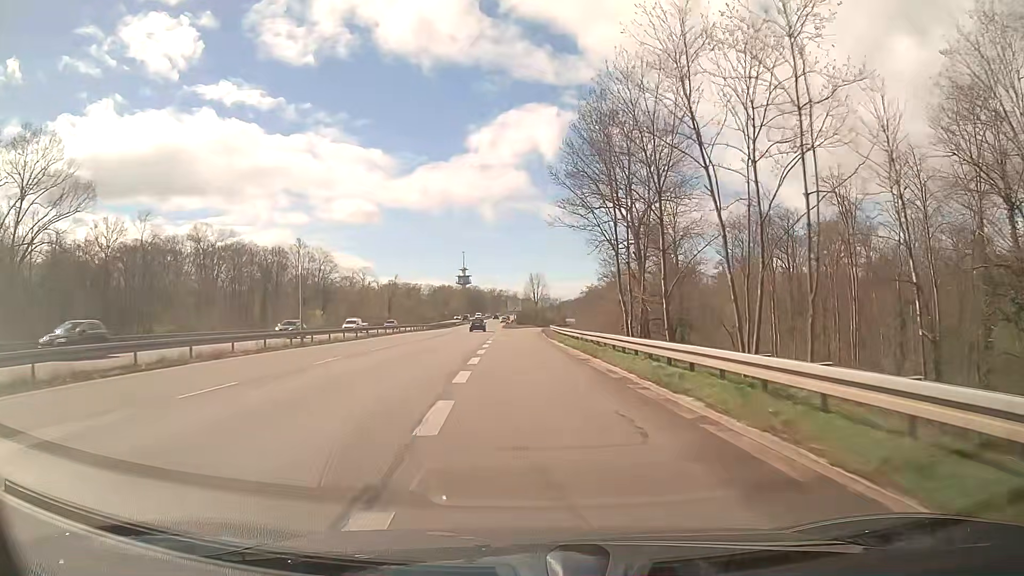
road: trunk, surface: asphalt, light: Day
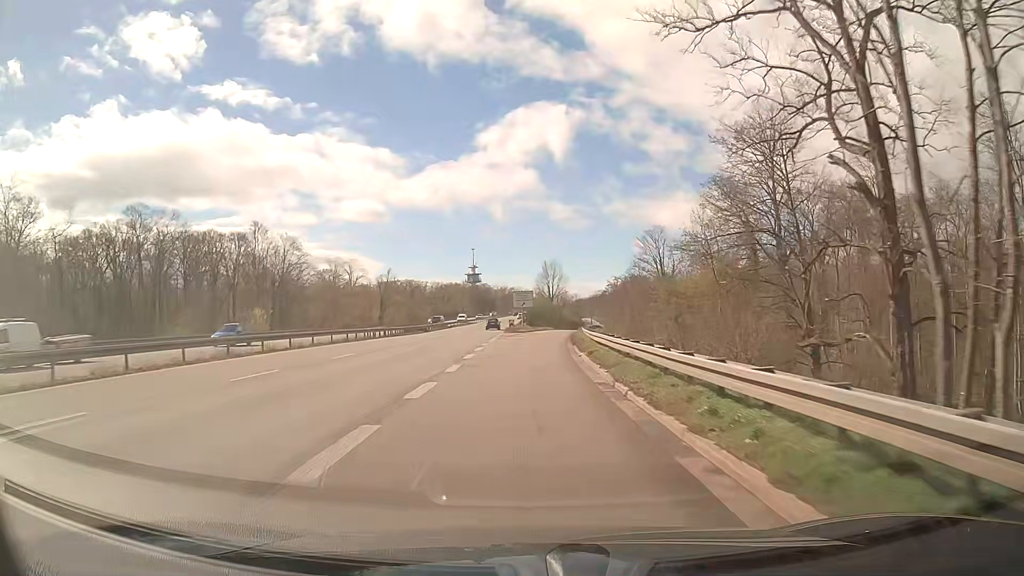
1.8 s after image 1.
(-0.2, +31.9) m; -1°
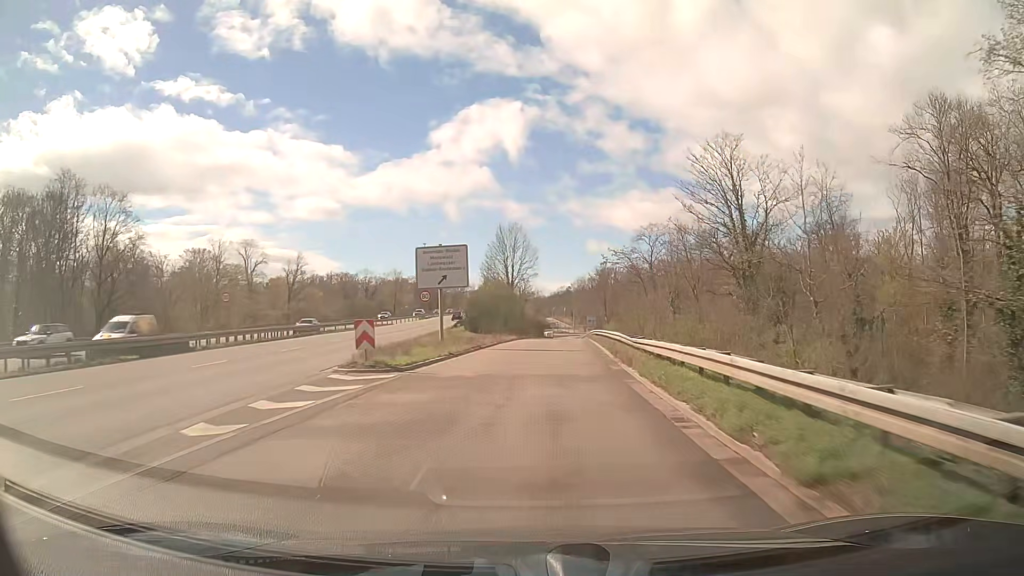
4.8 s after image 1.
(+1.0, +50.3) m; +4°
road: trunk_link
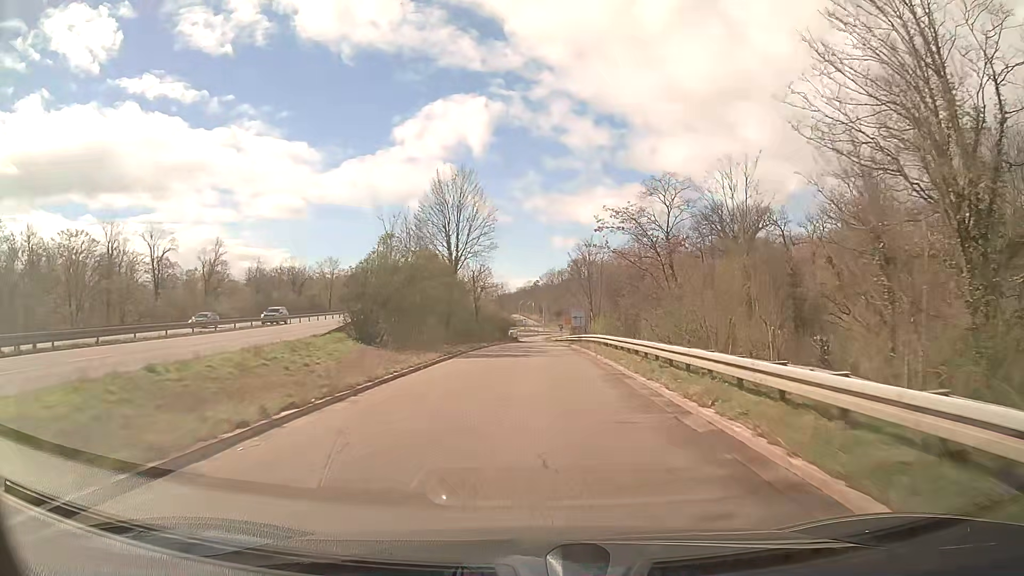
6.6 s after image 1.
(+0.8, +28.8) m; +3°
